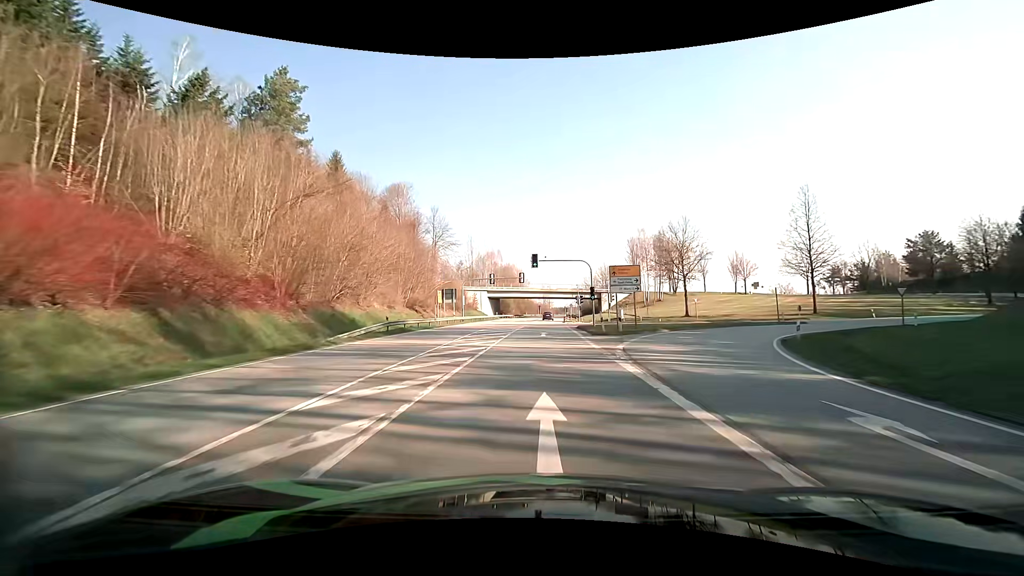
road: primary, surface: asphalt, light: Day
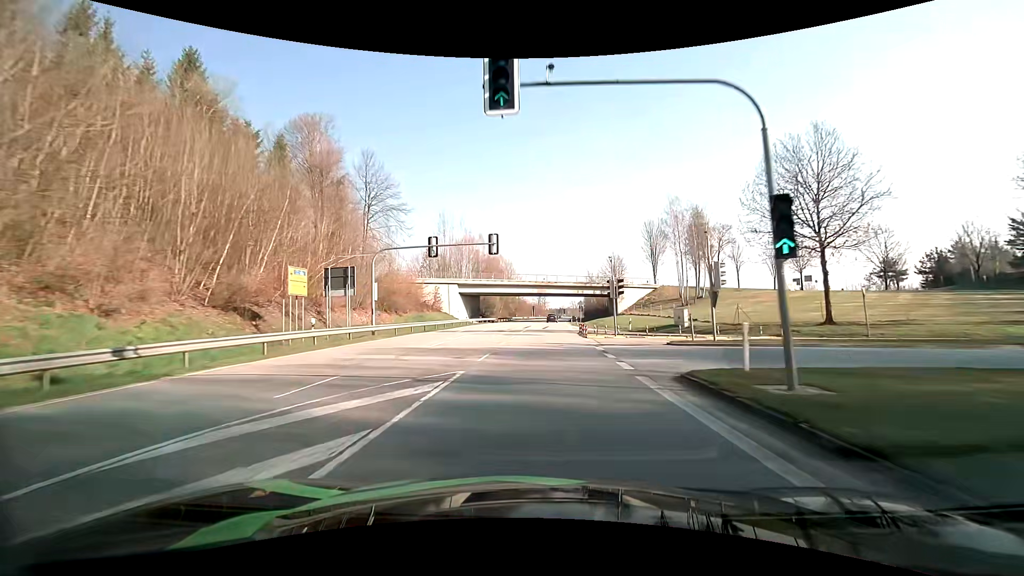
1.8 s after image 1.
(+0.3, +33.9) m; +1°
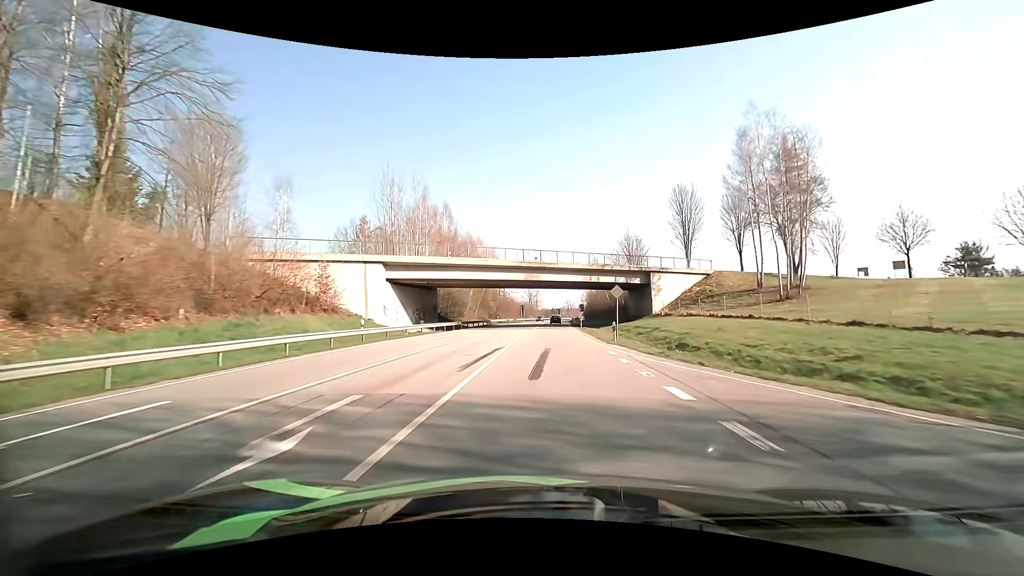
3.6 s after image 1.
(+0.3, +34.6) m; +1°
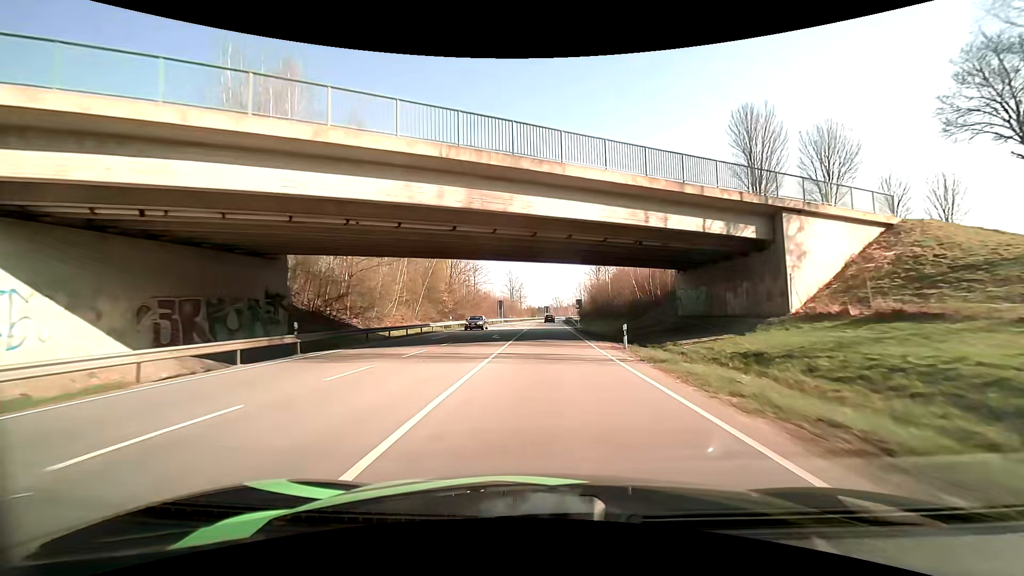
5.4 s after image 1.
(+0.5, +35.3) m; +1°
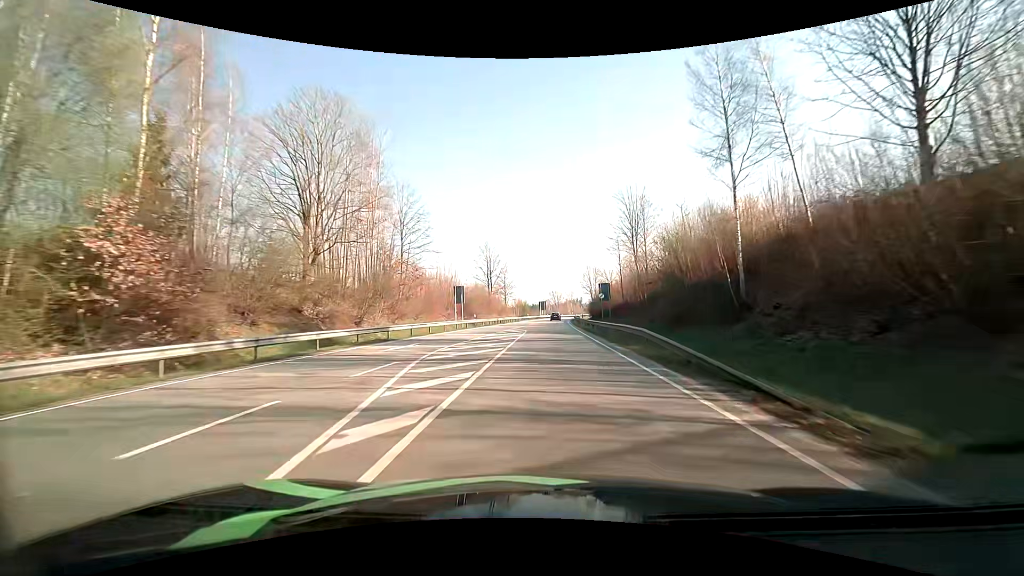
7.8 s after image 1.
(+0.9, +48.2) m; +1°
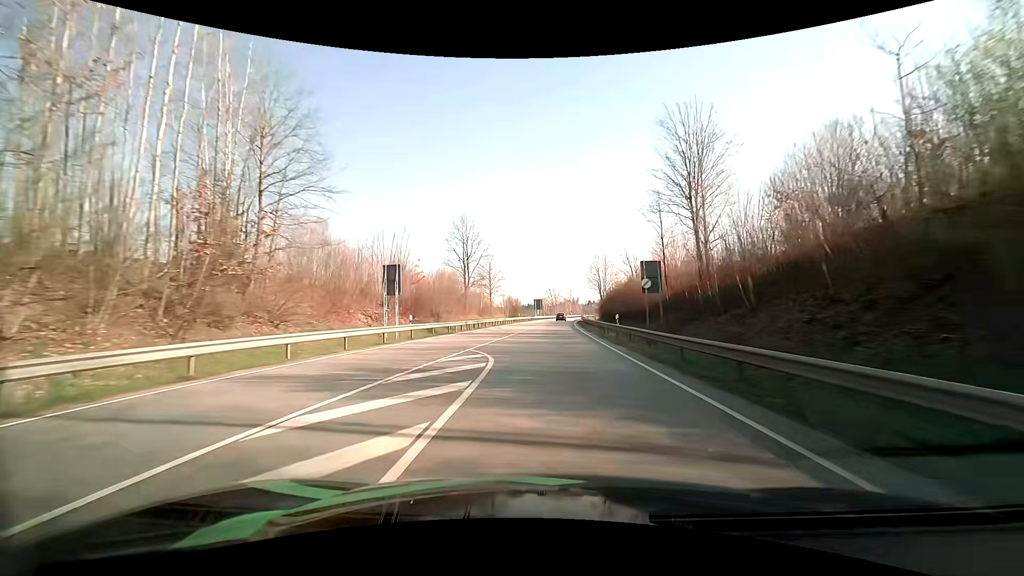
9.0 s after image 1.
(-0.1, +24.7) m; 0°
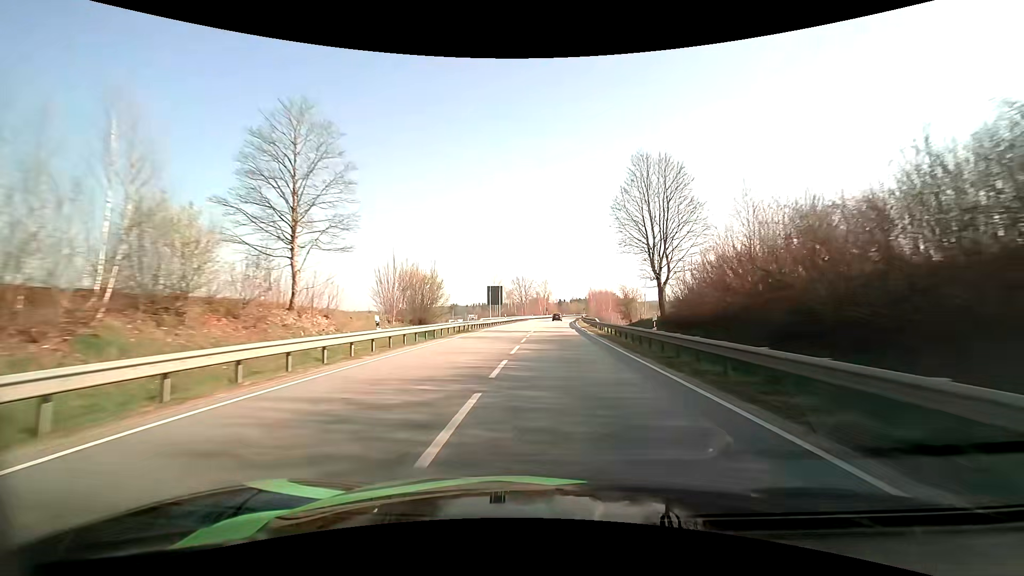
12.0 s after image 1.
(+1.6, +61.1) m; +3°
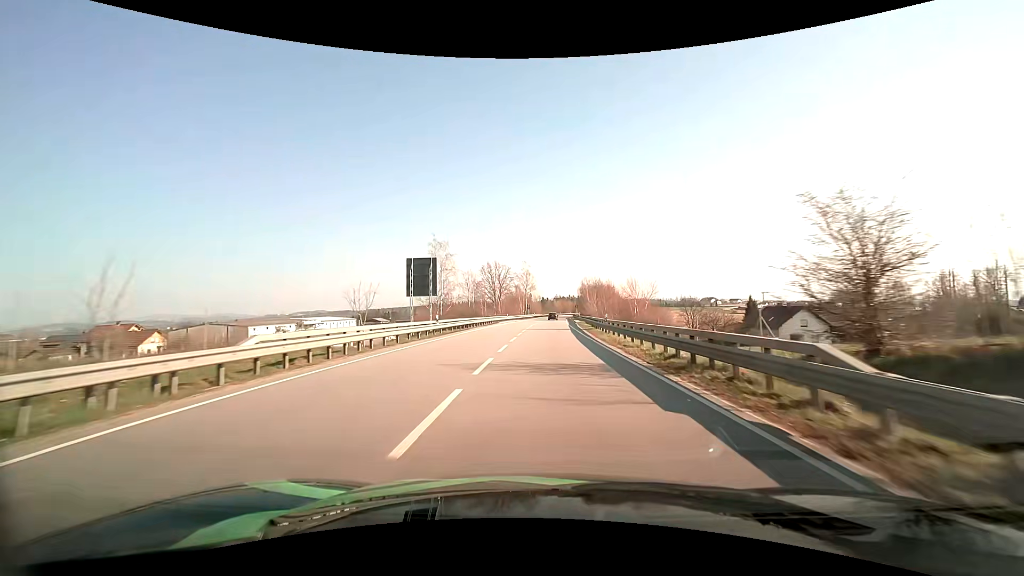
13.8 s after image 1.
(+0.9, +35.9) m; +2°
(0, +10) (0, +20) (0, +30) (0, +40) (+1, +50) (+1, +60) (+1, +70) (+2, +80) (+3, +90) (+3, +100) m
